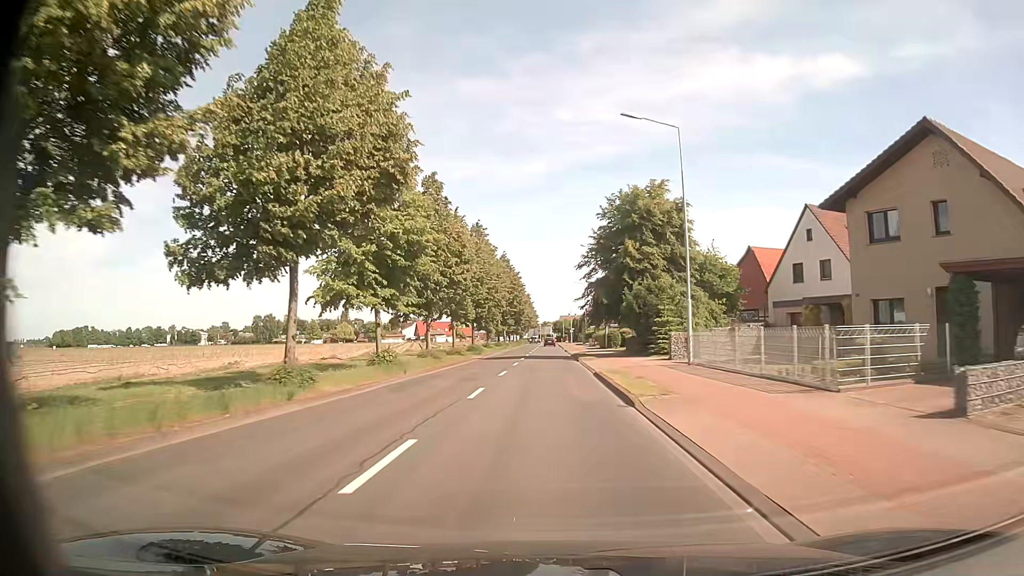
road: secondary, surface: asphalt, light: Day
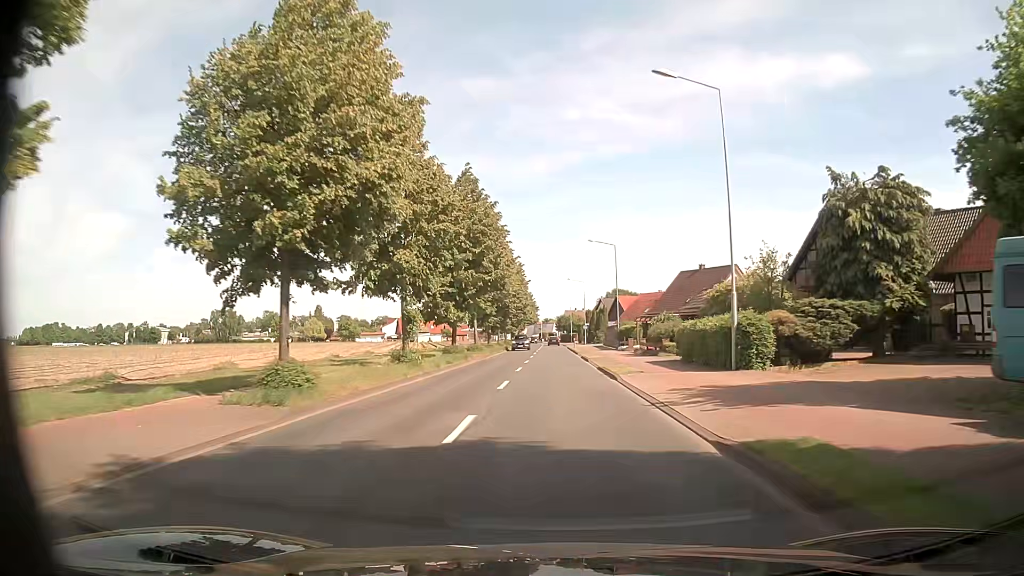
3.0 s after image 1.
(-0.3, +42.6) m; 0°
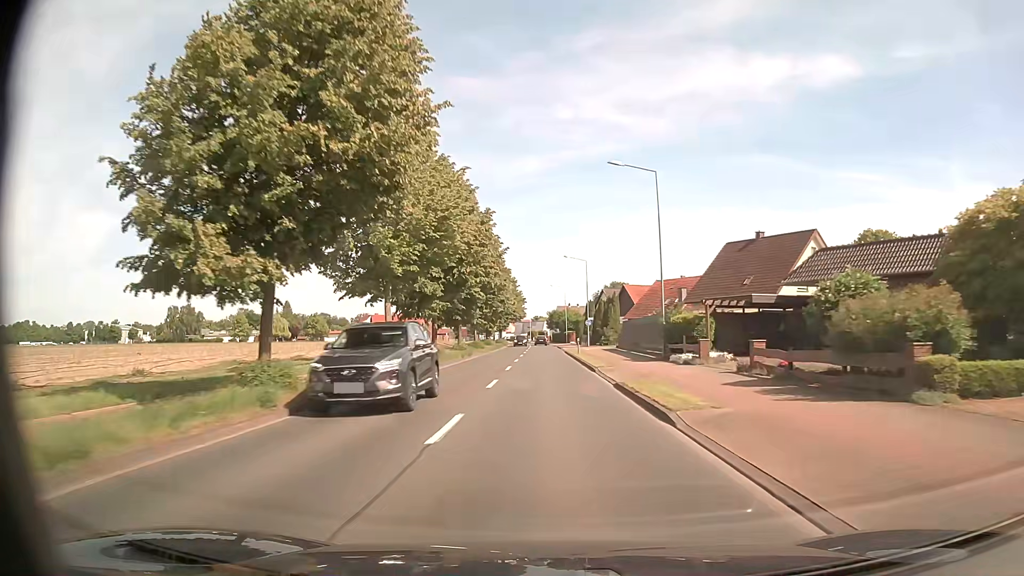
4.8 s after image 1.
(+0.2, +27.0) m; +1°
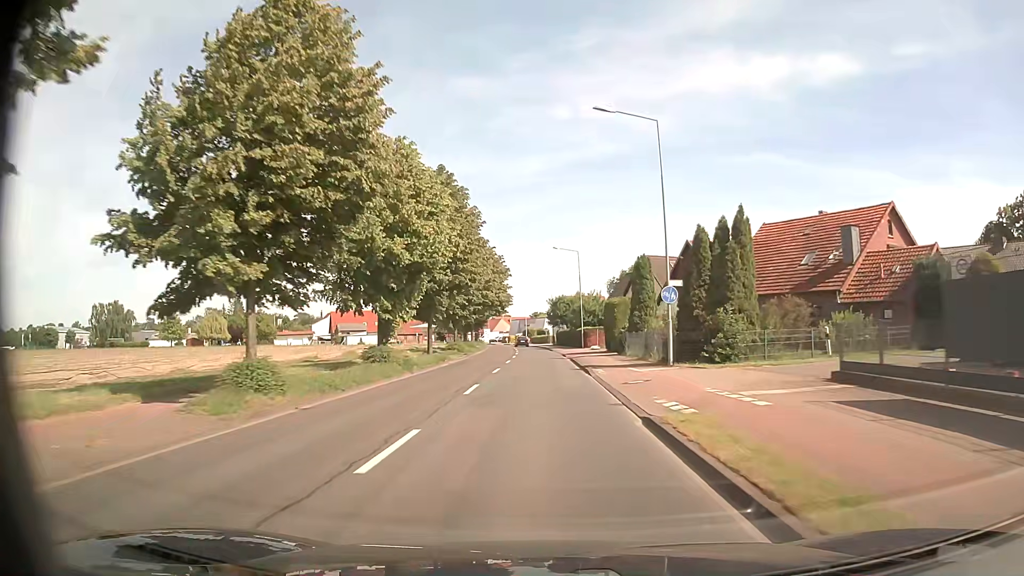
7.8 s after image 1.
(-0.1, +47.3) m; 0°
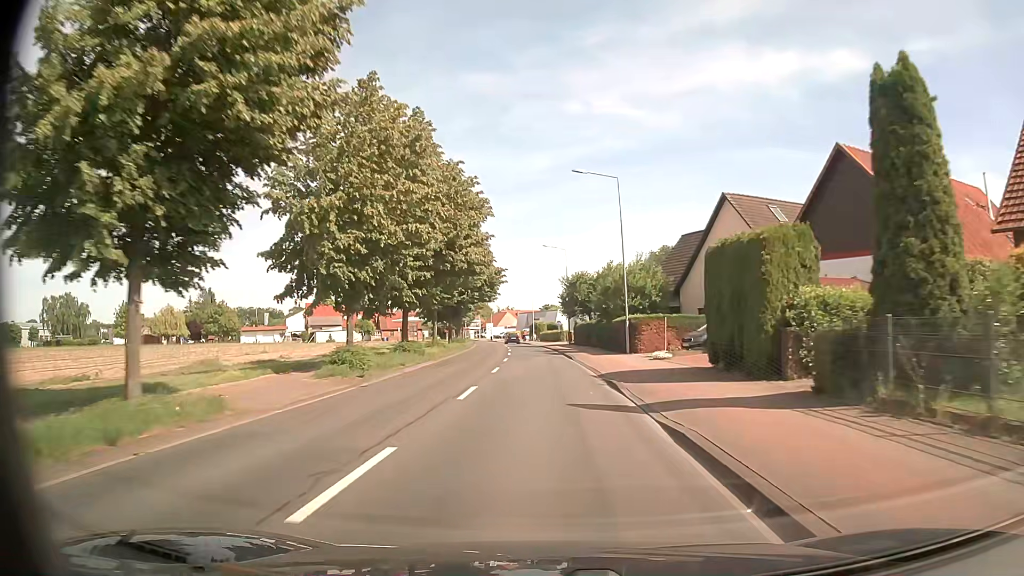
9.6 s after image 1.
(-0.1, +29.0) m; -2°
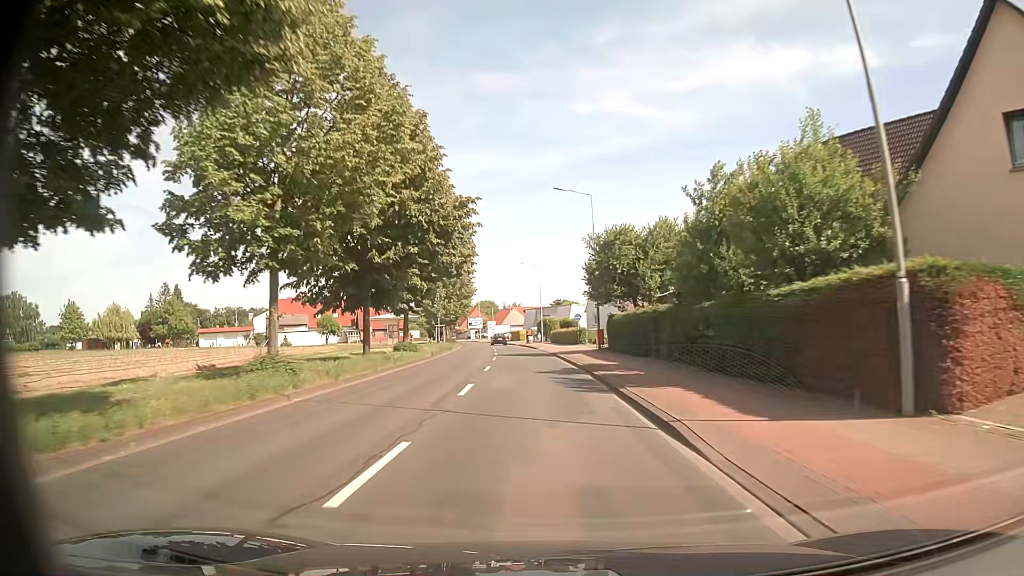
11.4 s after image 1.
(0.0, +26.3) m; 0°
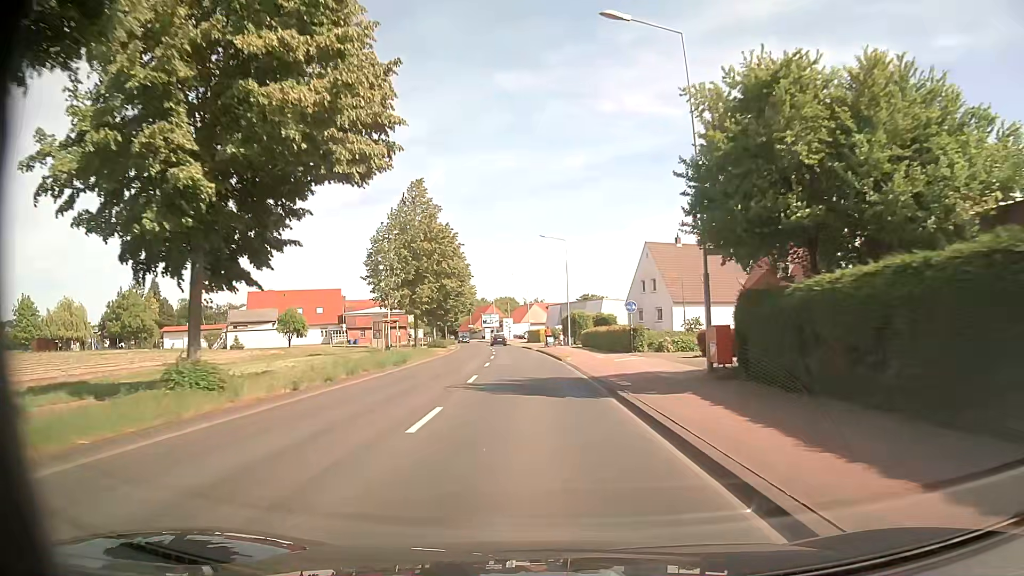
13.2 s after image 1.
(-0.5, +23.1) m; -3°
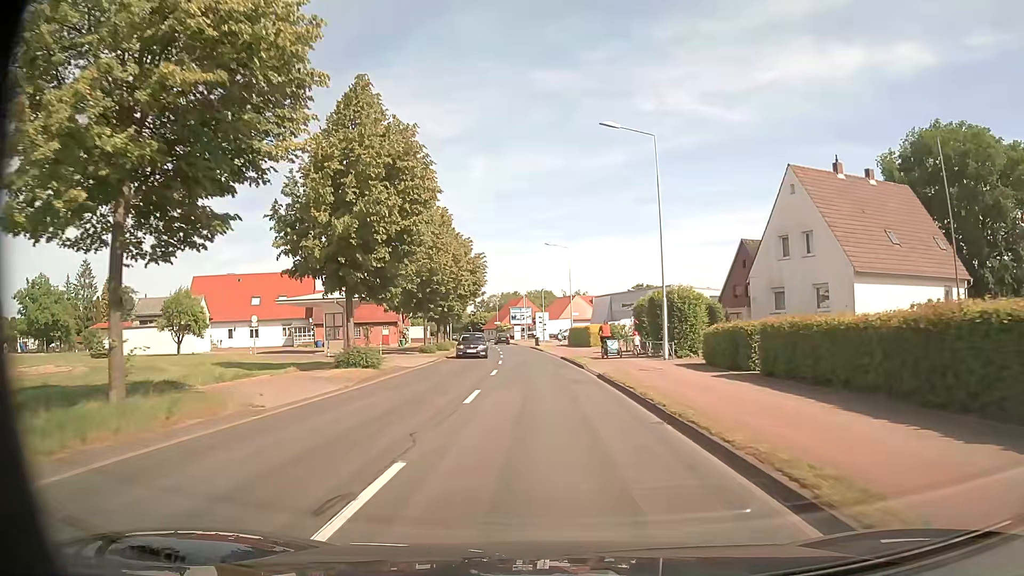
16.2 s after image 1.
(-1.0, +31.8) m; -3°
(0, +10) (0, +20) (0, +30) (-1, +40) (-1, +50) (-2, +60) (-3, +70) (-4, +80) (-5, +90) (-7, +100) m
